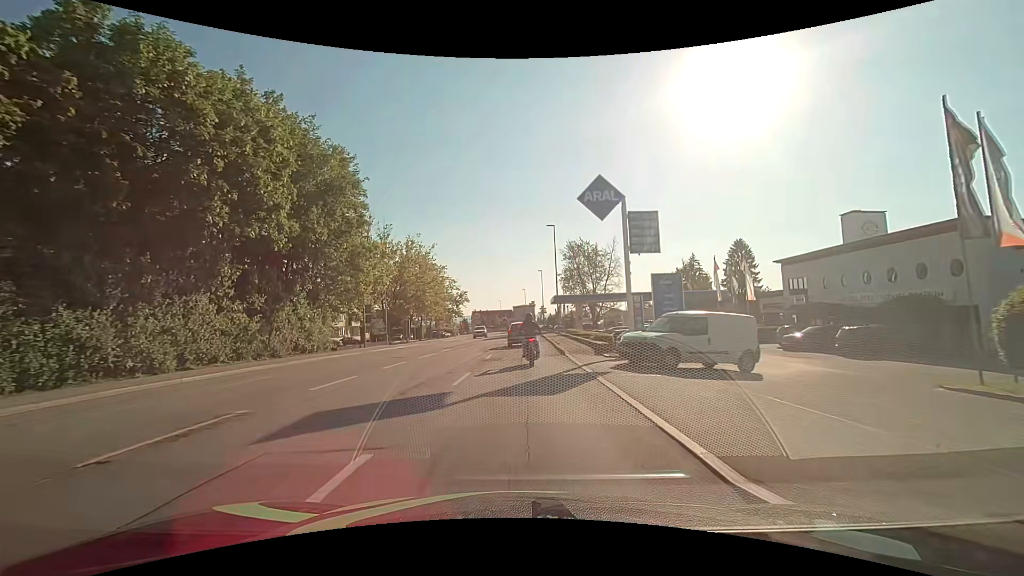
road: tertiary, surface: asphalt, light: Day
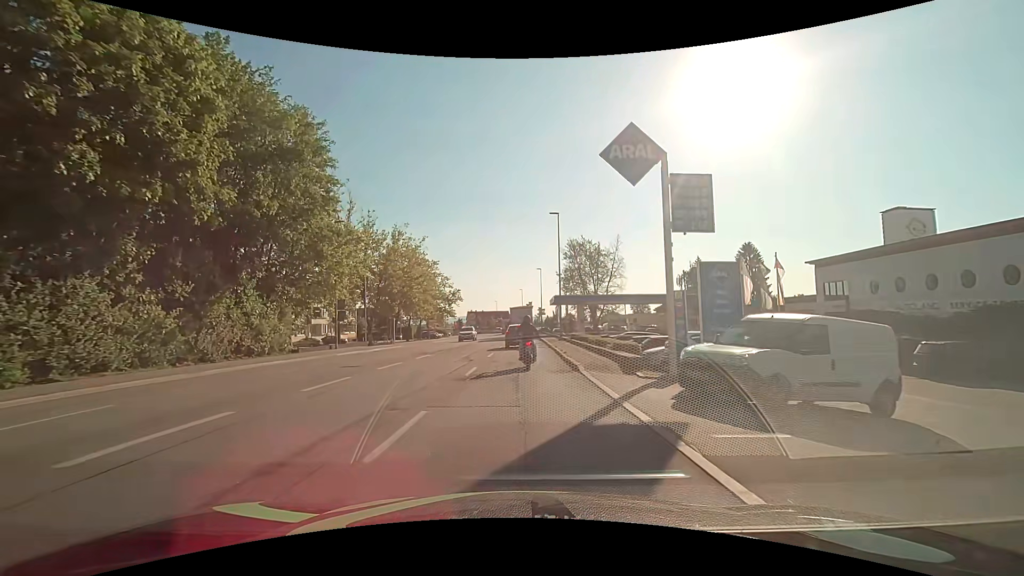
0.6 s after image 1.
(0.0, +6.1) m; 0°
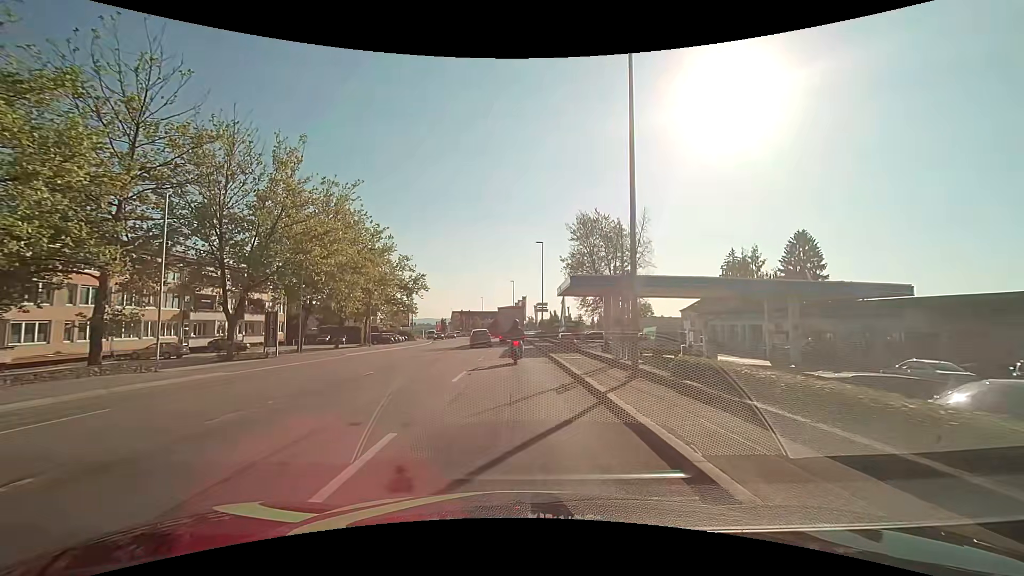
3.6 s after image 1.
(+0.5, +27.0) m; +2°
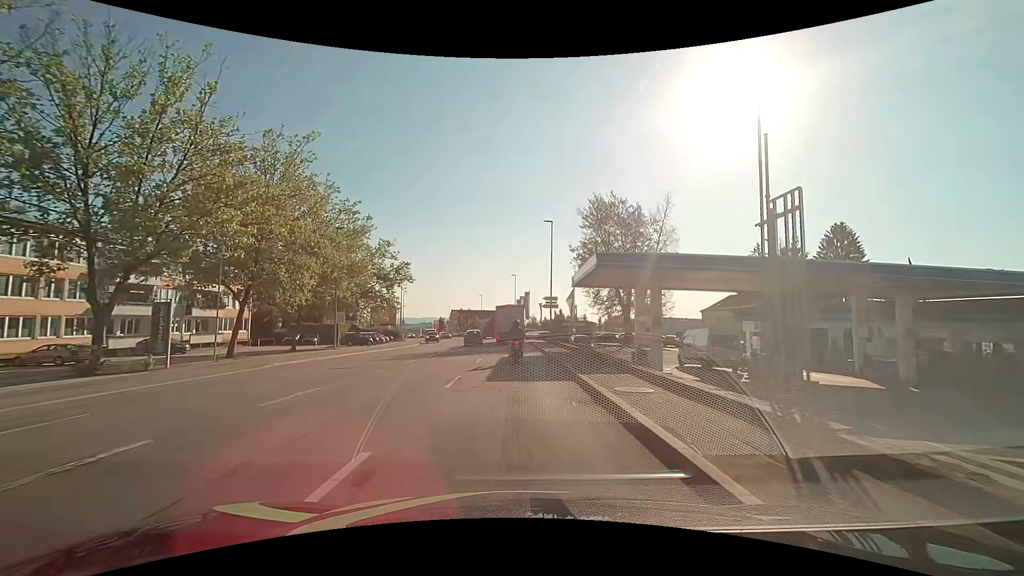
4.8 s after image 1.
(0.0, +10.4) m; -1°
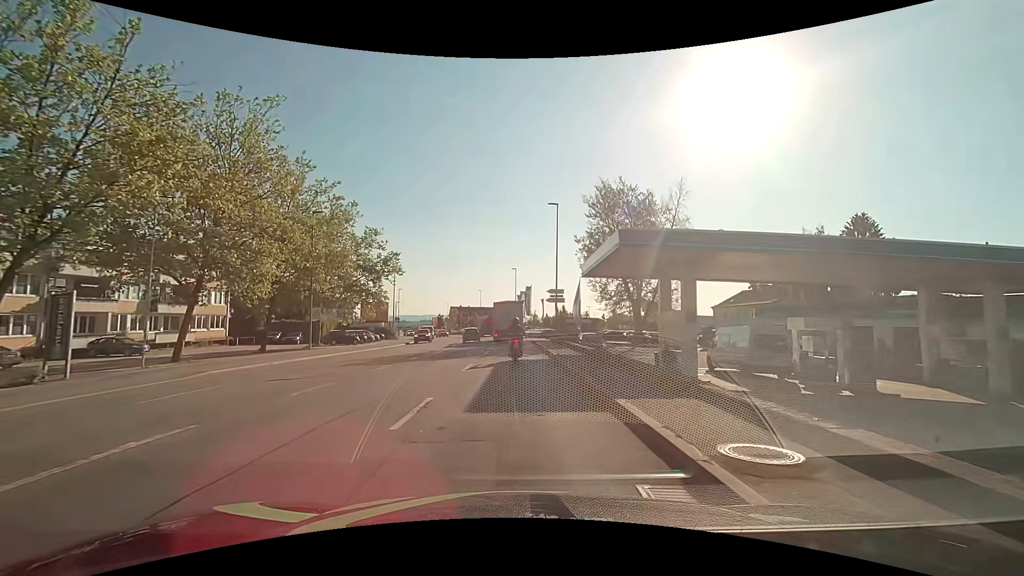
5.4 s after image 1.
(0.0, +5.0) m; +1°
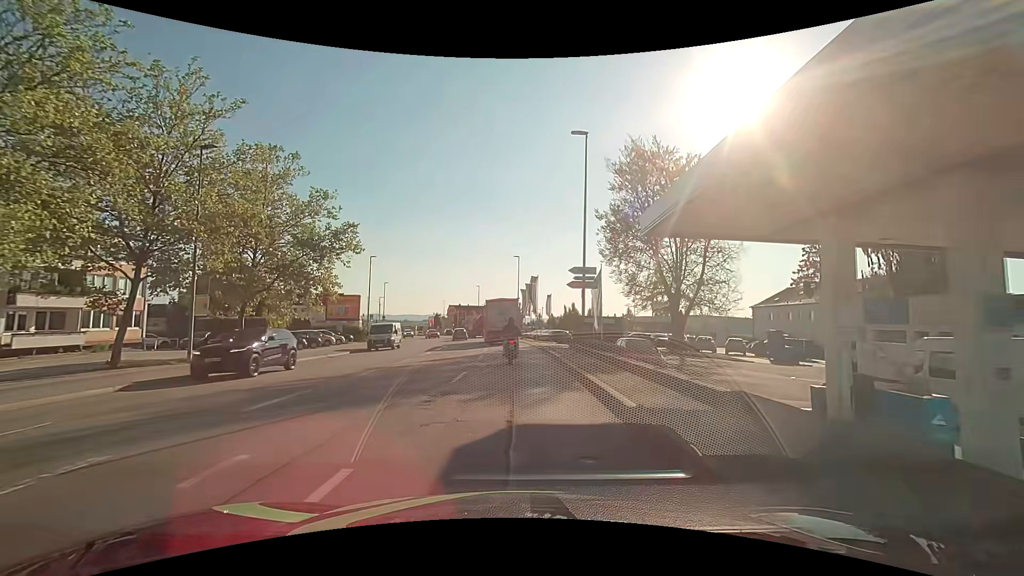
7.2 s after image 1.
(-0.1, +13.5) m; 0°
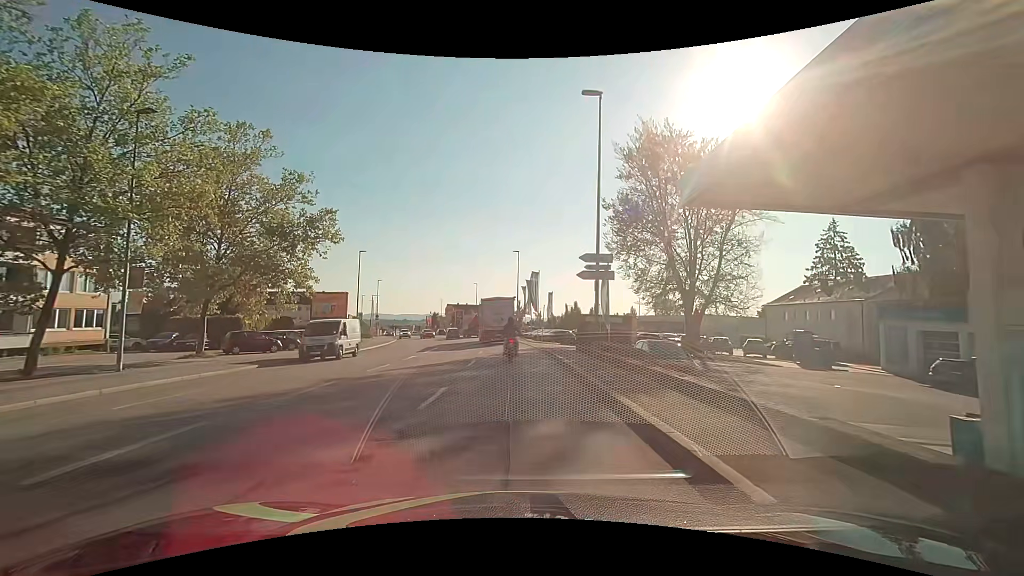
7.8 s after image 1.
(0.0, +3.9) m; 0°
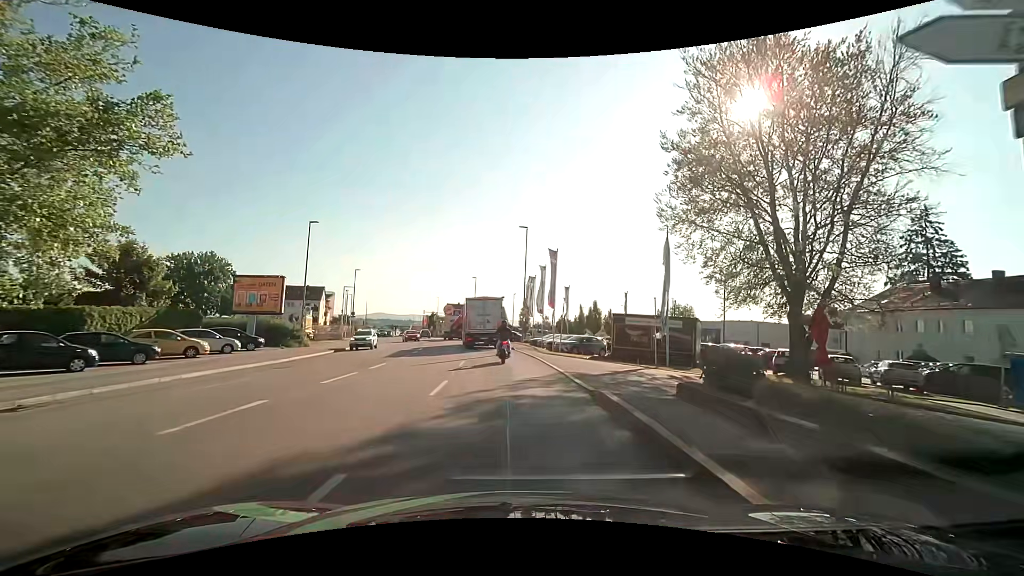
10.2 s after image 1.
(-0.1, +15.7) m; 0°
(0, +10) (-1, +20) (-2, +30) (-3, +40) (-4, +50) (-6, +60) (-8, +69) (-11, +79) (-14, +89) (-17, +98) m
